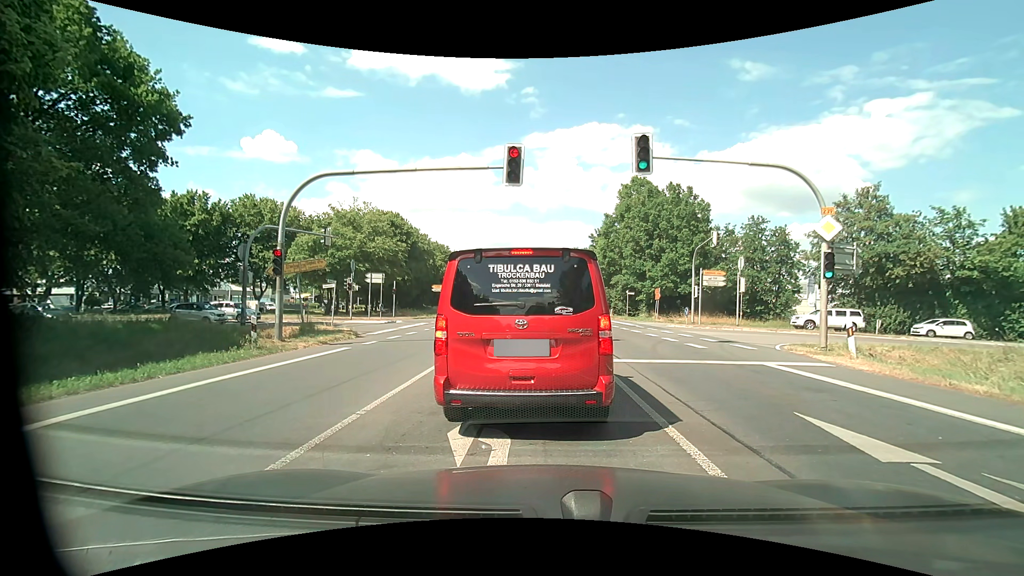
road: primary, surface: asphalt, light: Day
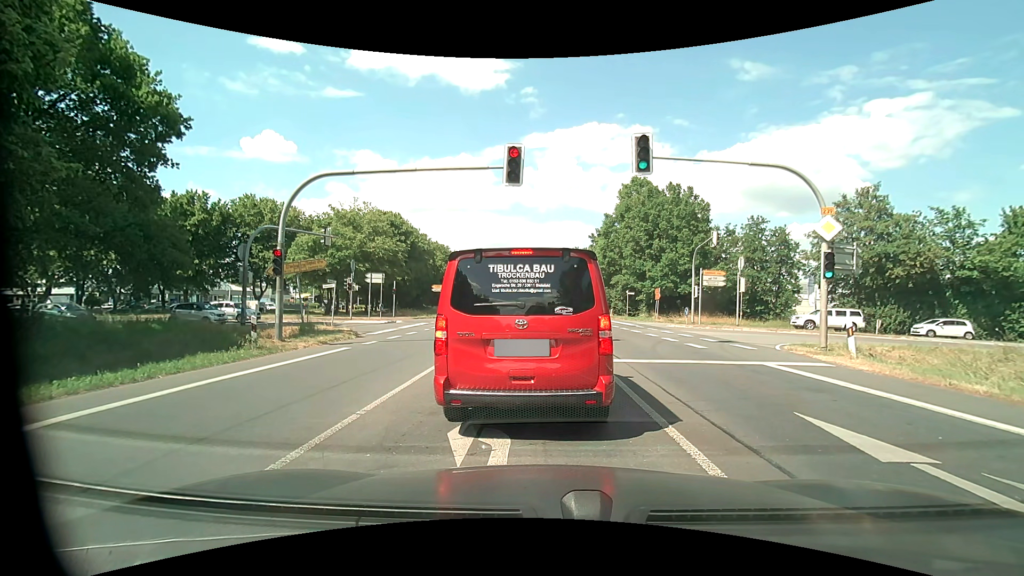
(0.0, 0.0) m; 0°
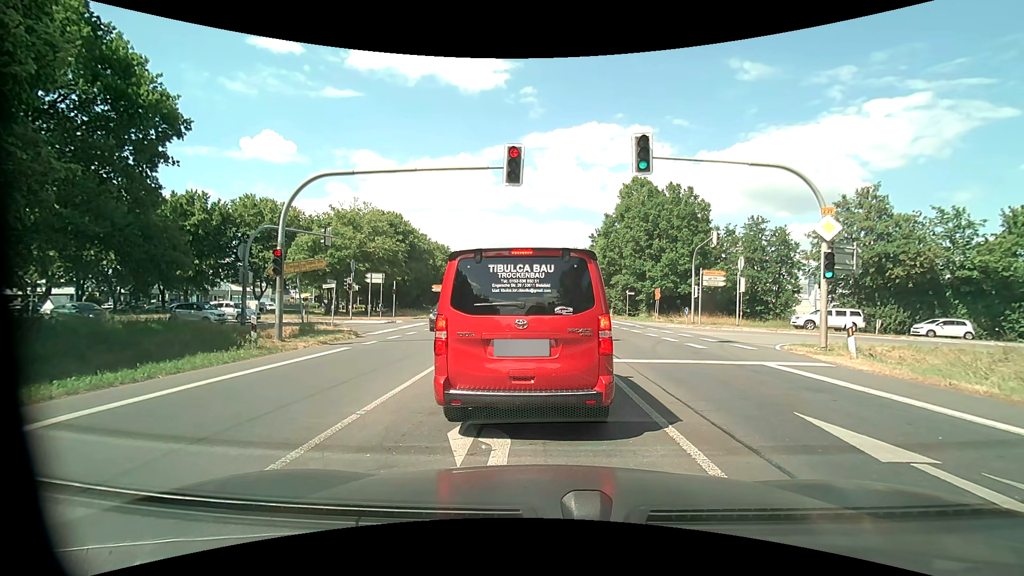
(0.0, 0.0) m; 0°
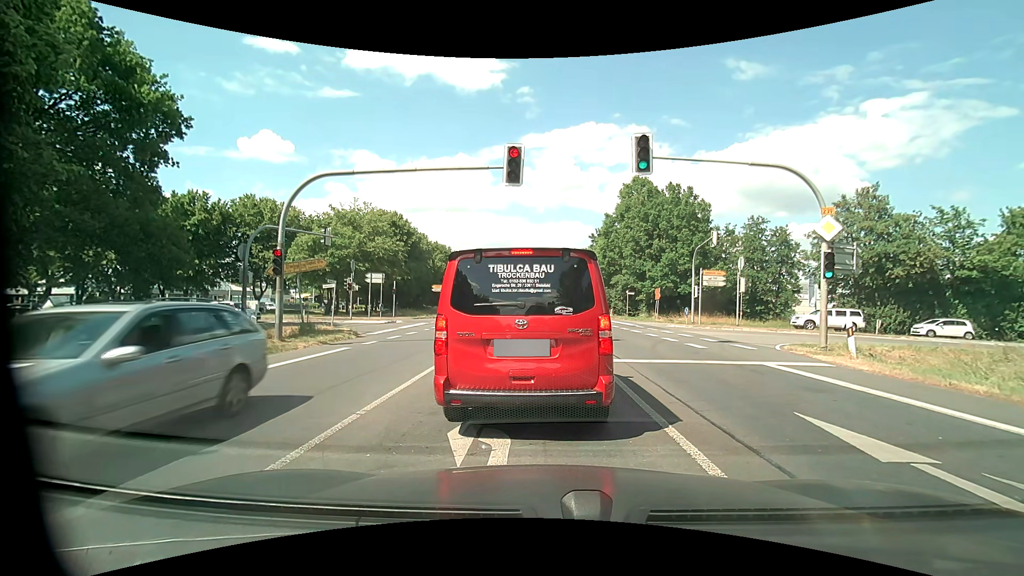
(0.0, 0.0) m; 0°
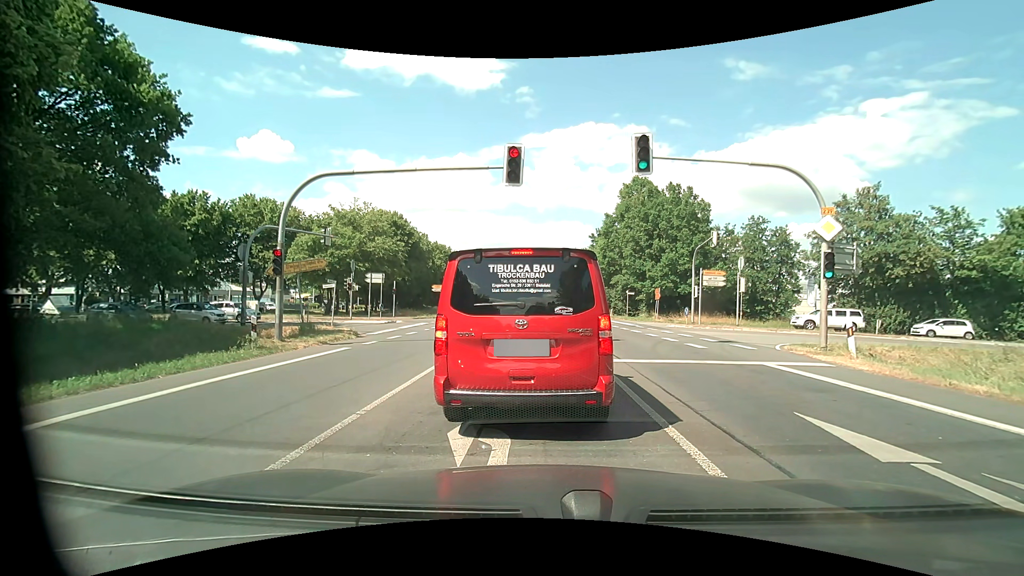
(0.0, 0.0) m; 0°
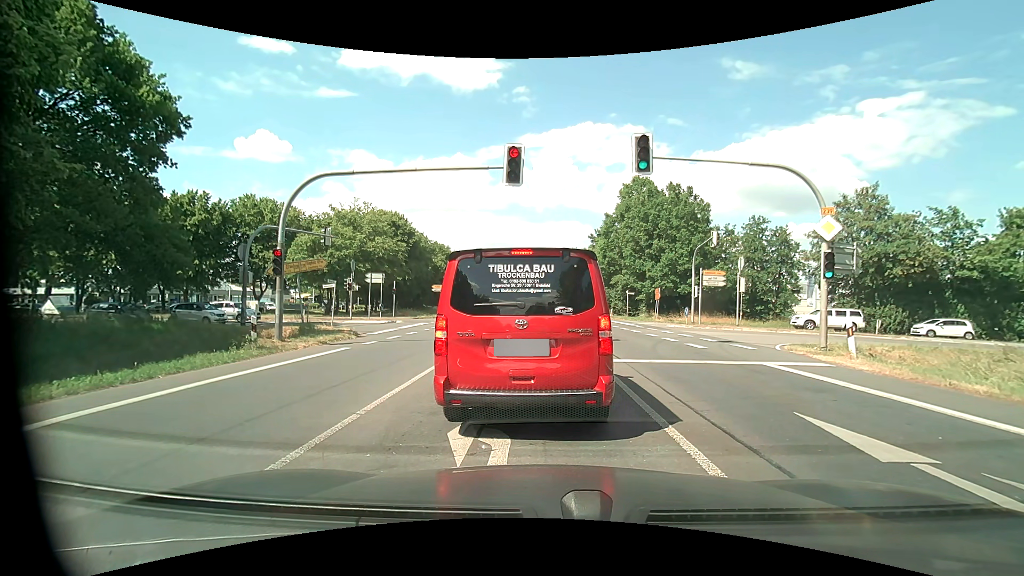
(0.0, 0.0) m; 0°
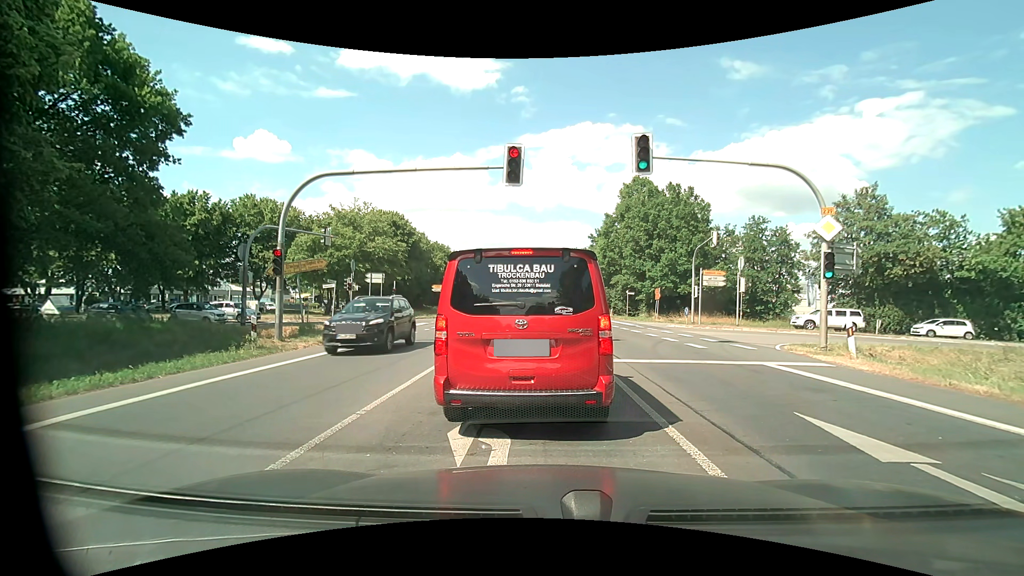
(0.0, 0.0) m; 0°
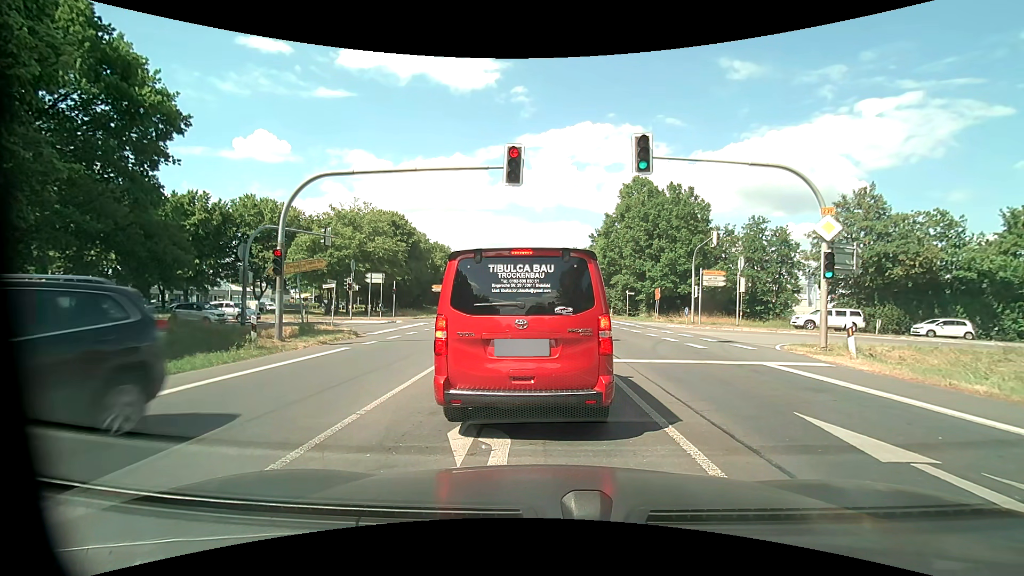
(0.0, 0.0) m; 0°
